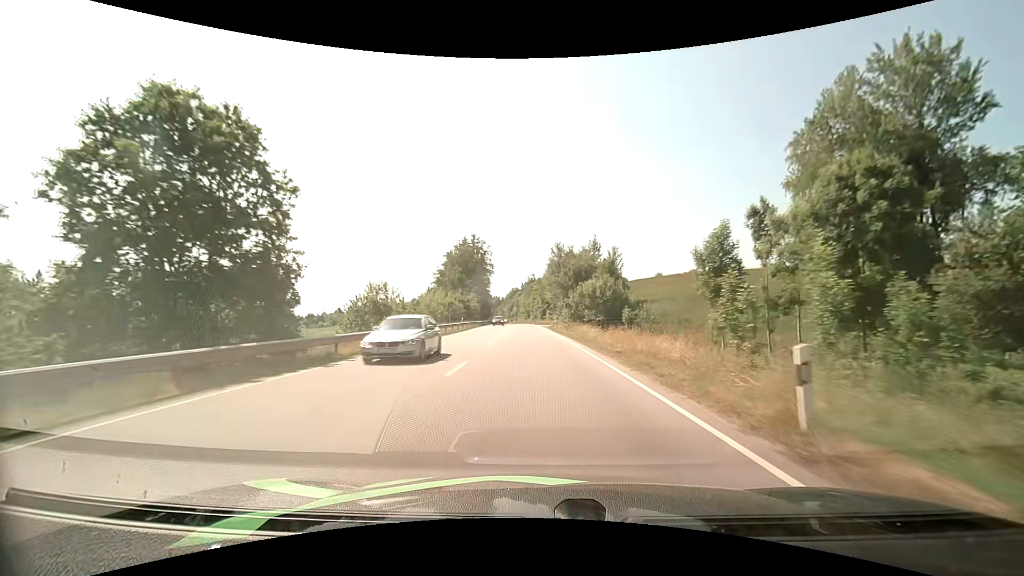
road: primary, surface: asphalt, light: Day
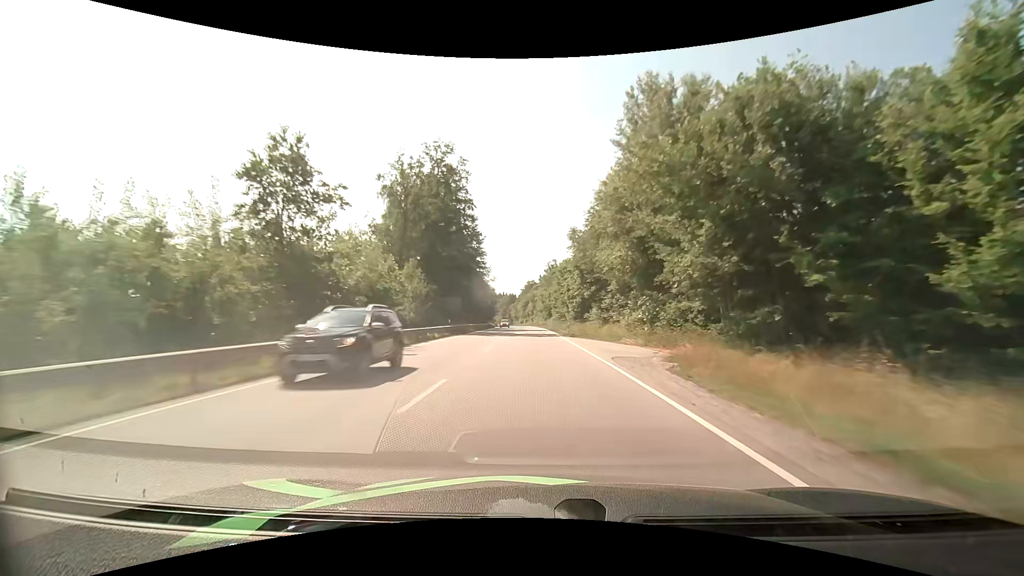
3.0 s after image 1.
(-1.4, +64.7) m; -2°
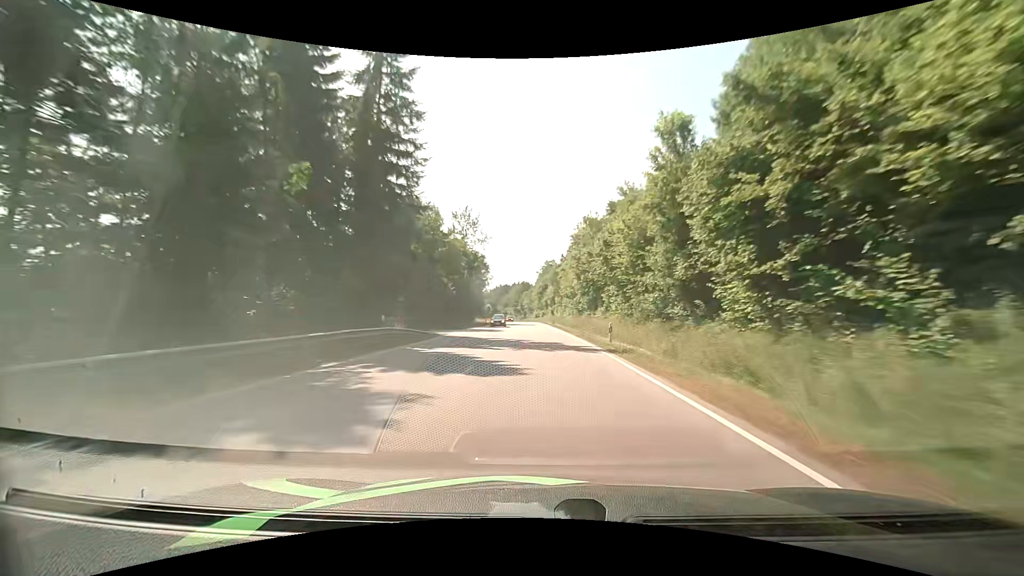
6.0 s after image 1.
(-1.5, +69.0) m; -2°
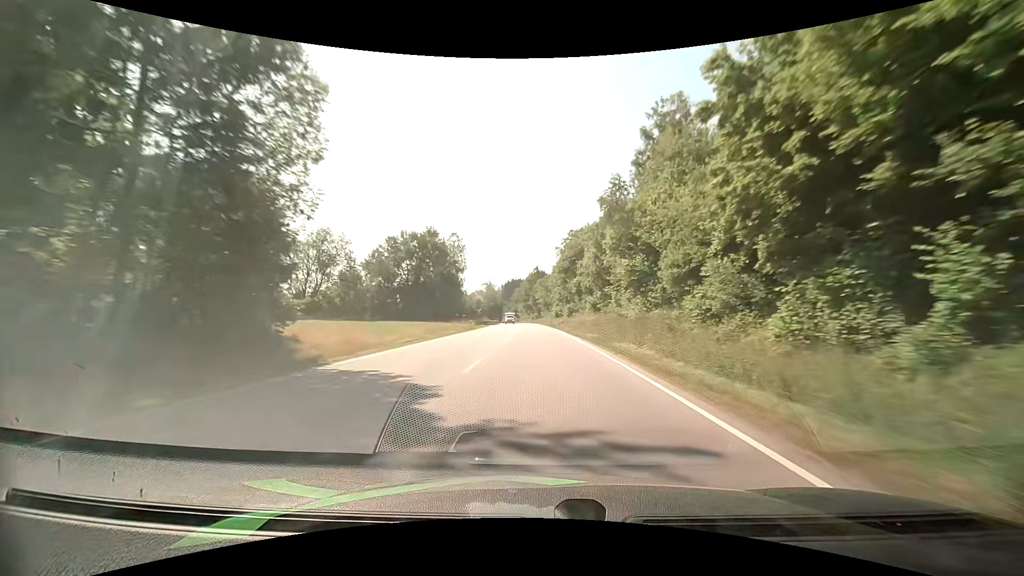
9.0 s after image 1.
(-0.8, +71.0) m; -2°
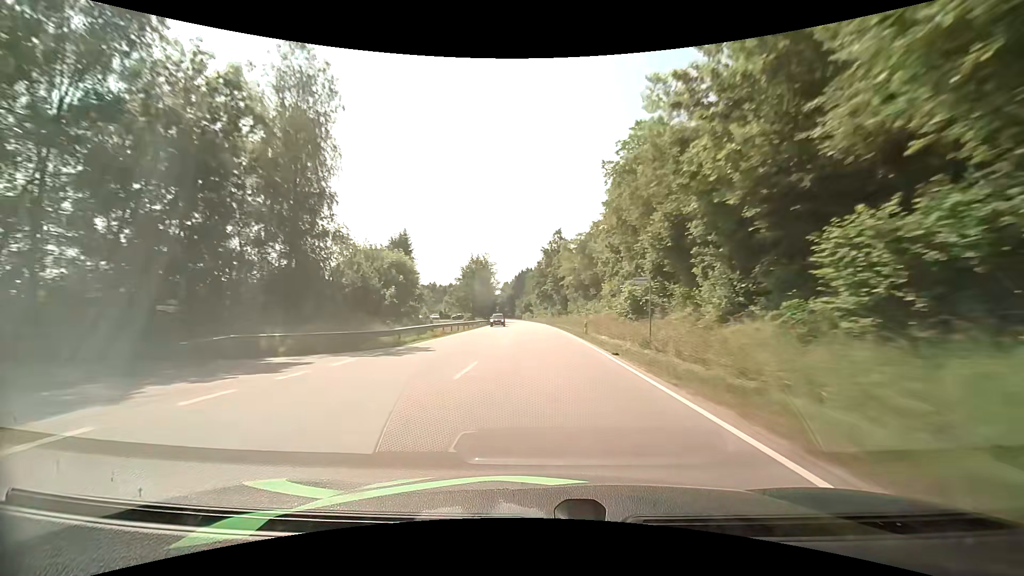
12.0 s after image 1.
(-1.1, +73.7) m; -2°
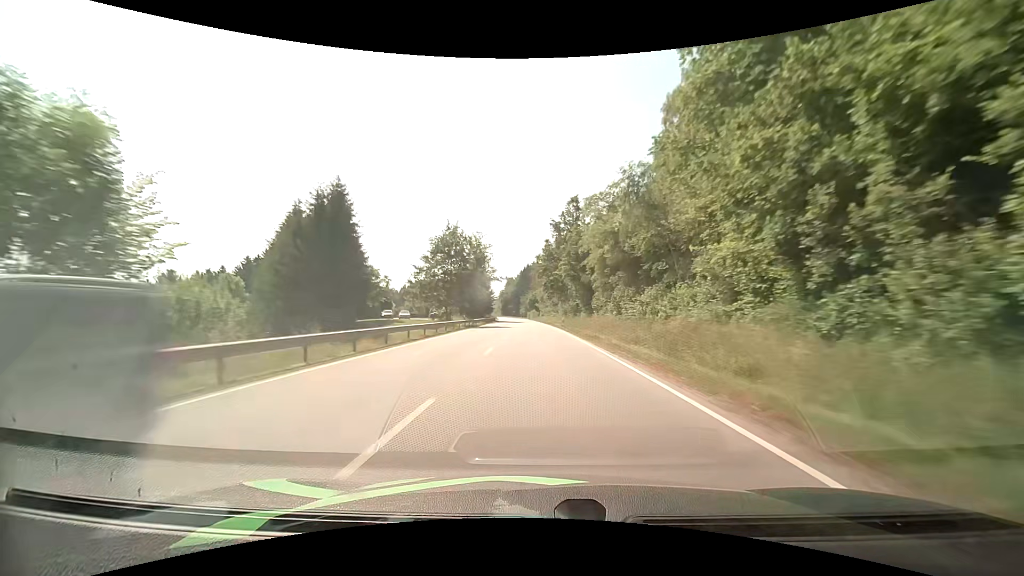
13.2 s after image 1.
(-0.3, +30.3) m; -1°
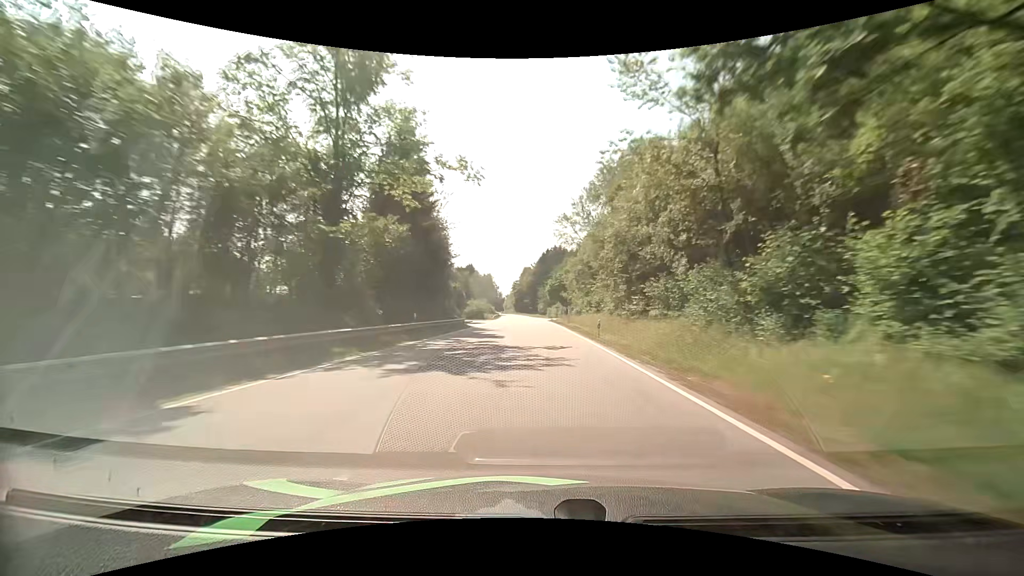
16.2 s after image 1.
(-1.6, +75.8) m; -2°
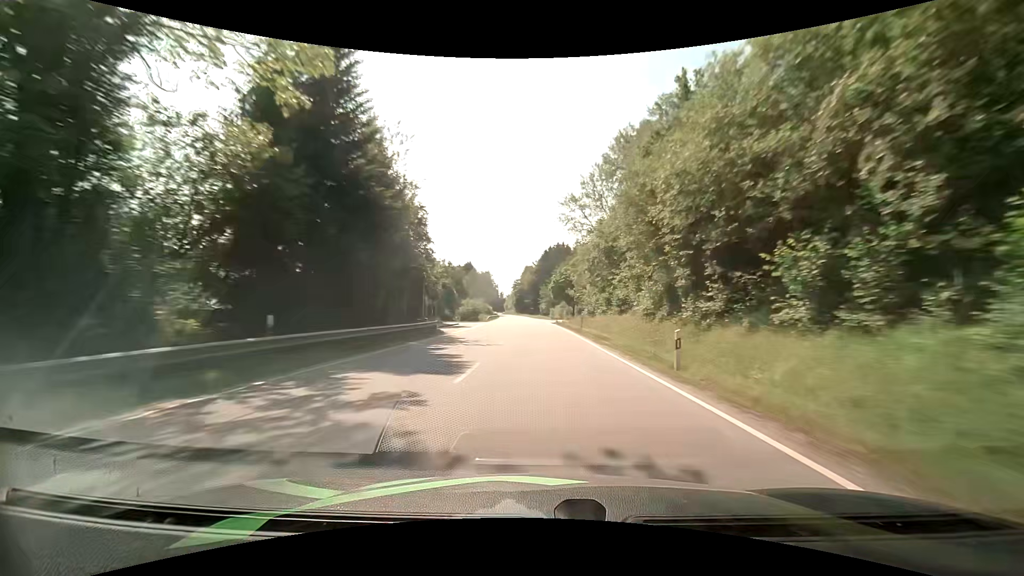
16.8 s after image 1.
(-0.1, +15.0) m; 0°
(0, +10) (0, +20) (0, +30) (0, +40) (0, +50) (-1, +60) (-1, +70) (-1, +80) (-1, +90) (-2, +100) m
